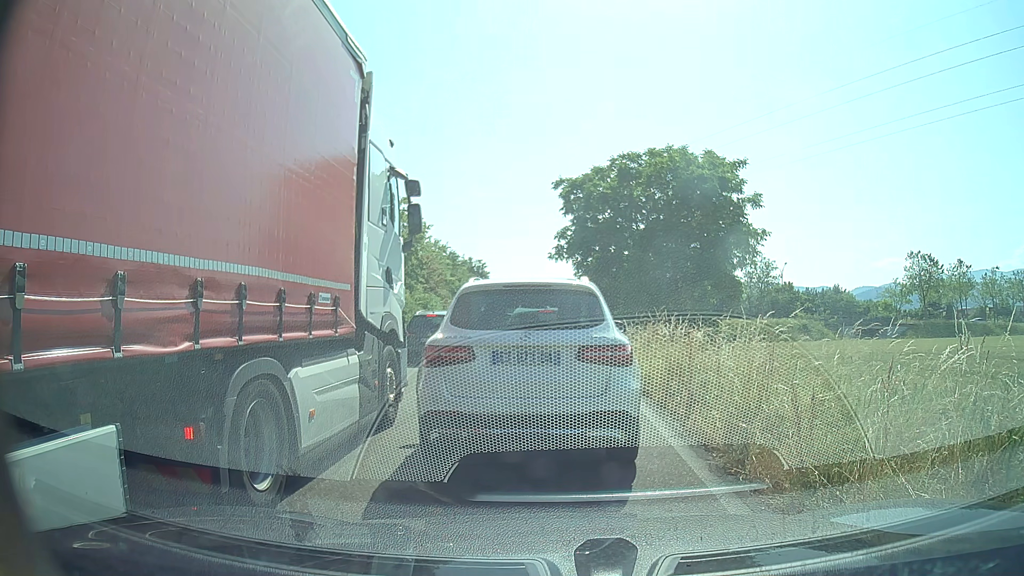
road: trunk_link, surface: asphalt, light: Day
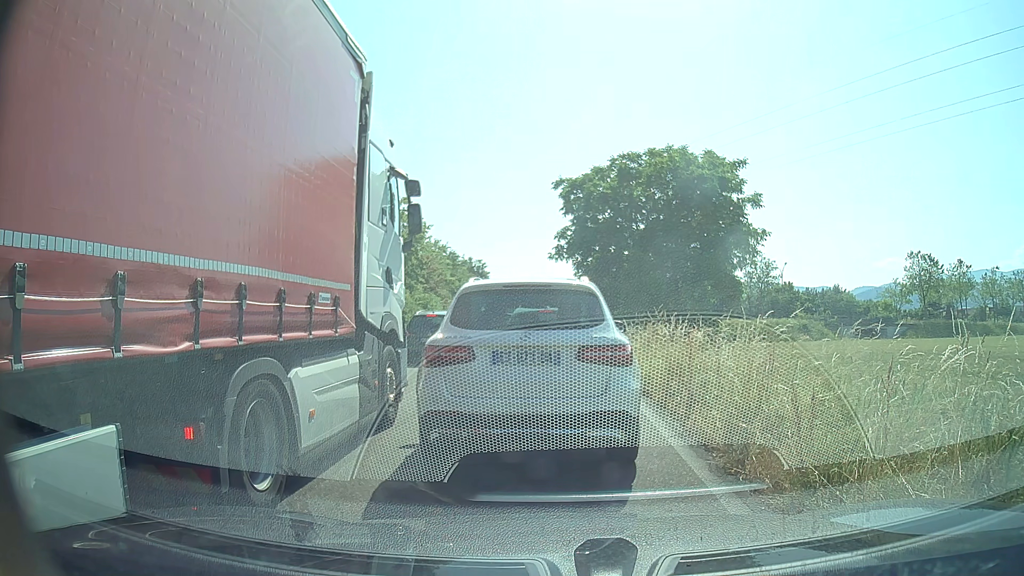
(0.0, 0.0) m; 0°
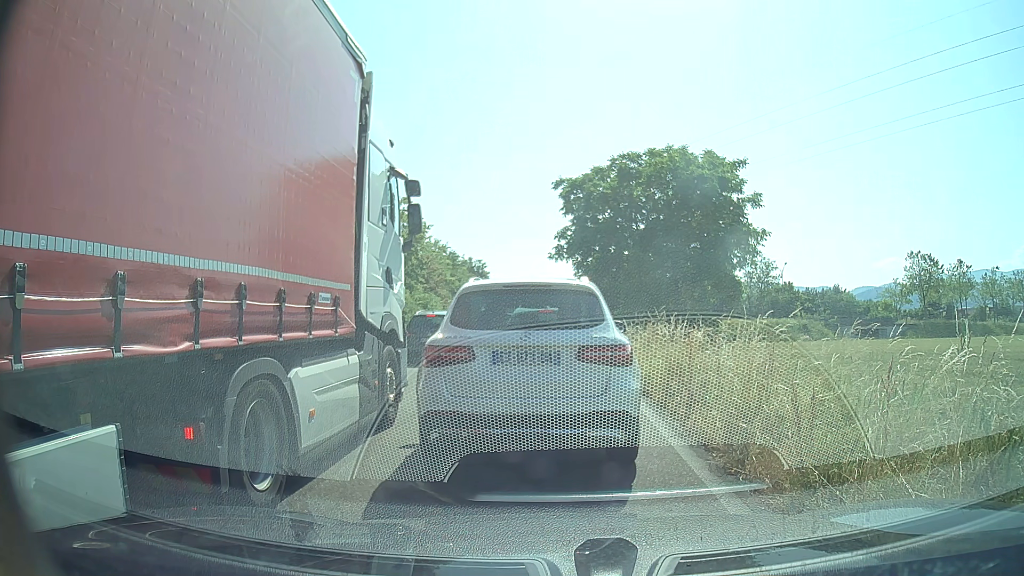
(0.0, 0.0) m; 0°
